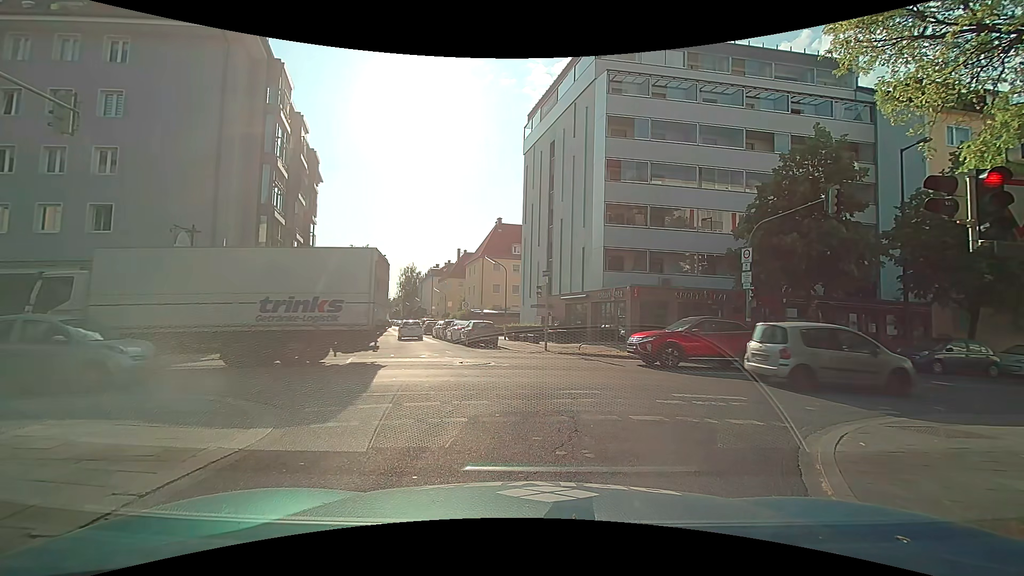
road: residential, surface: asphalt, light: Day
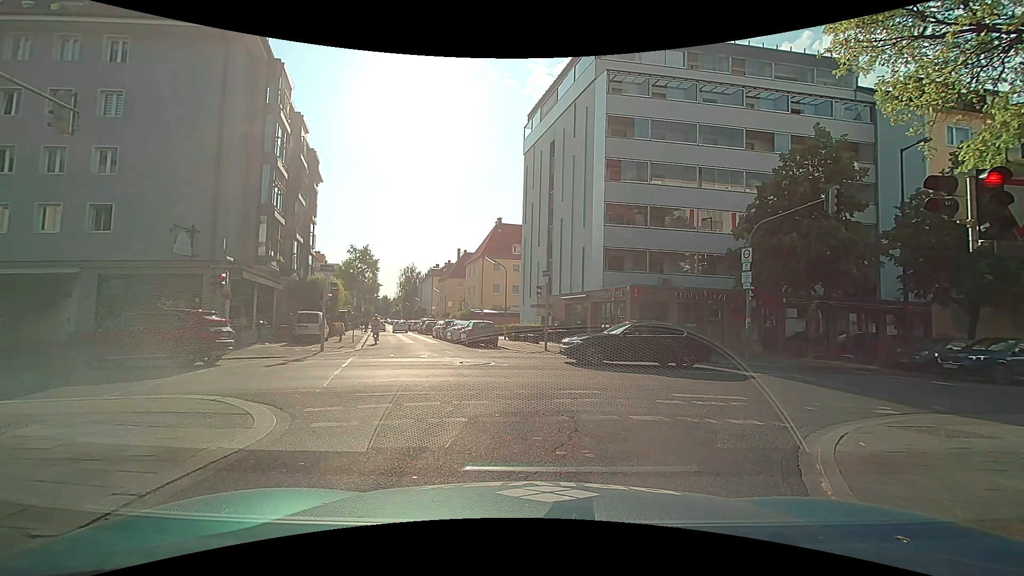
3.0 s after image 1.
(0.0, 0.0) m; 0°
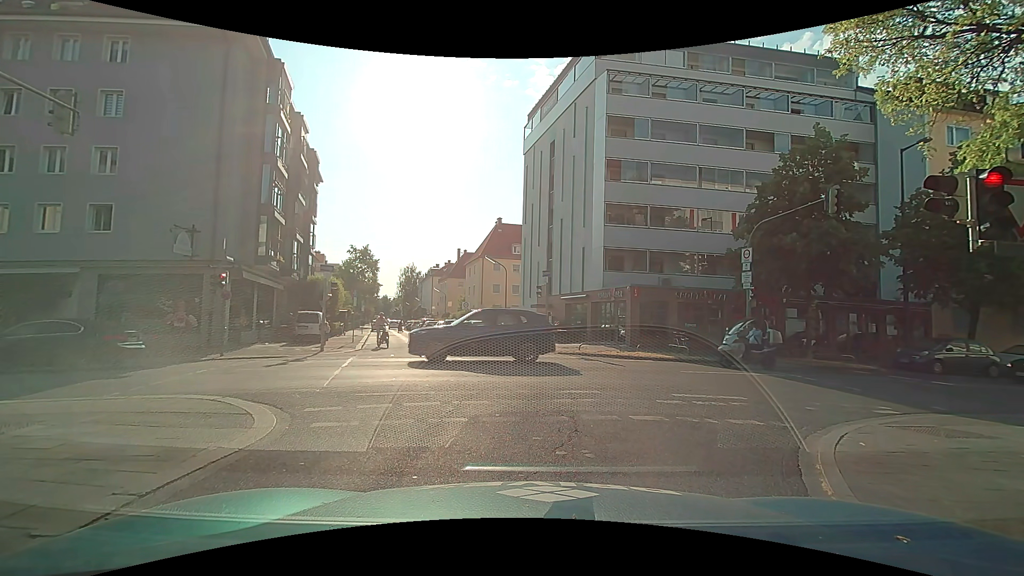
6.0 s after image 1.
(0.0, 0.0) m; 0°
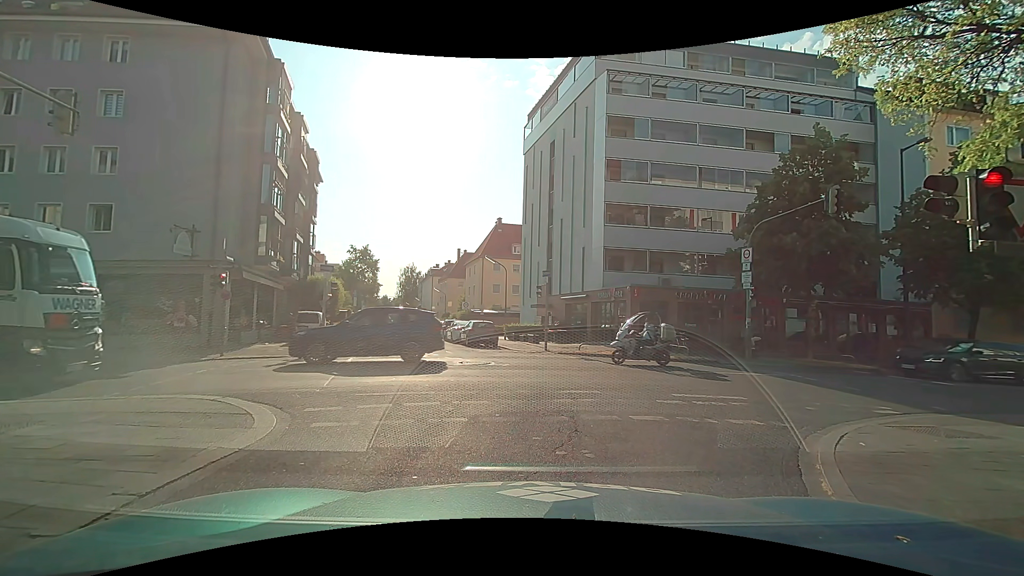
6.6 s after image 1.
(0.0, 0.0) m; 0°
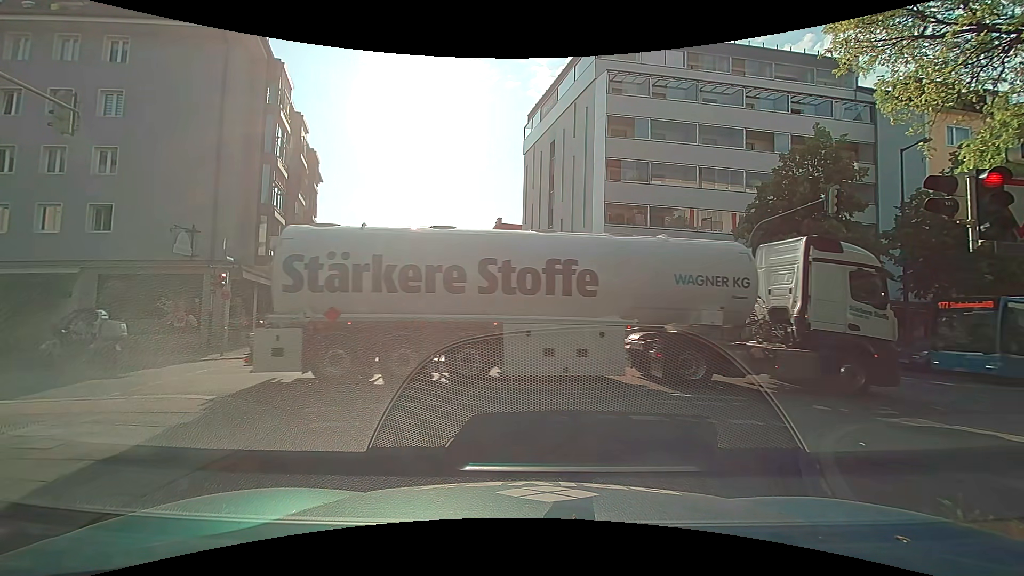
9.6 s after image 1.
(0.0, 0.0) m; 0°
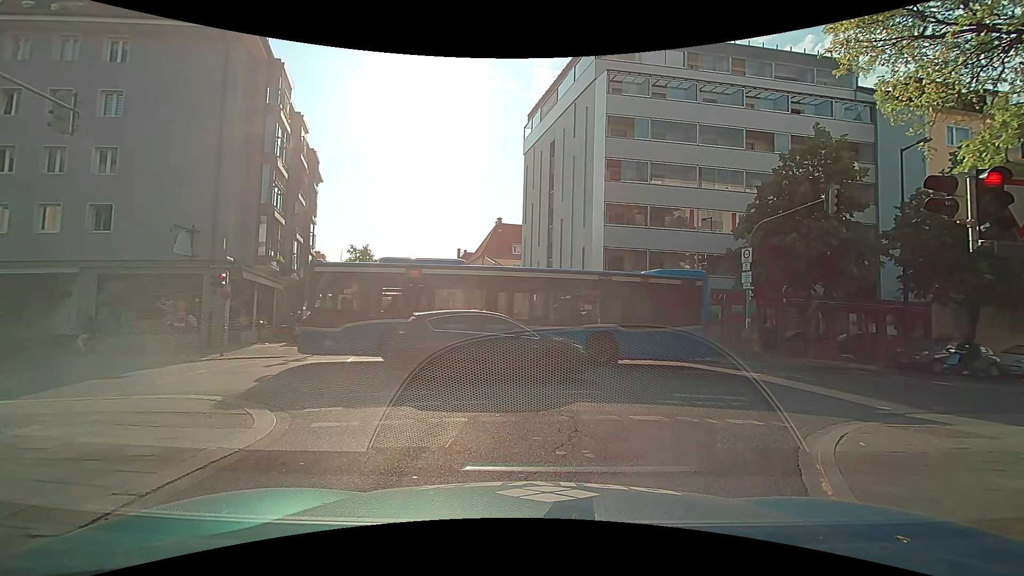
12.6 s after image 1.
(0.0, 0.0) m; 0°
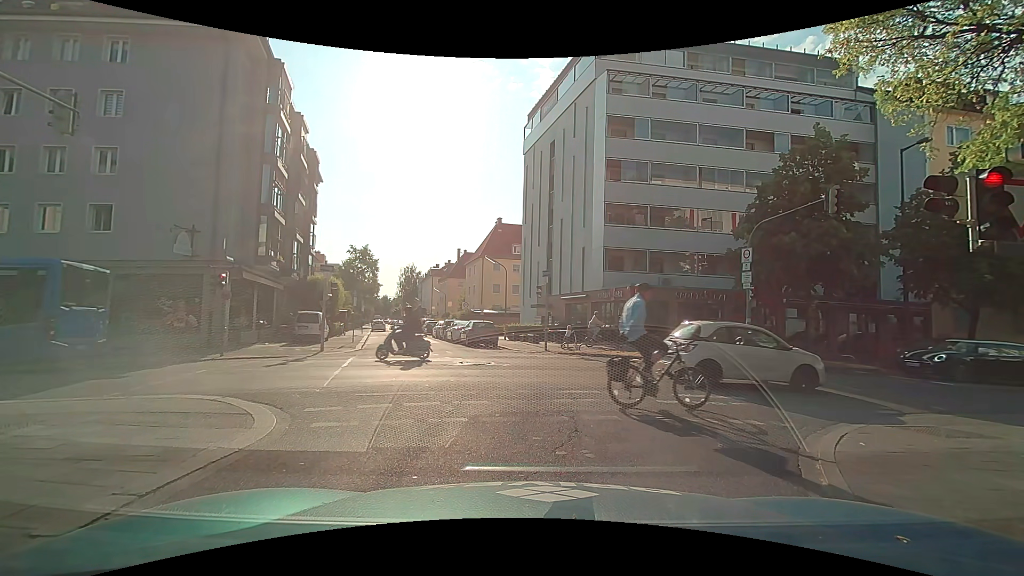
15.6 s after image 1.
(0.0, 0.0) m; 0°
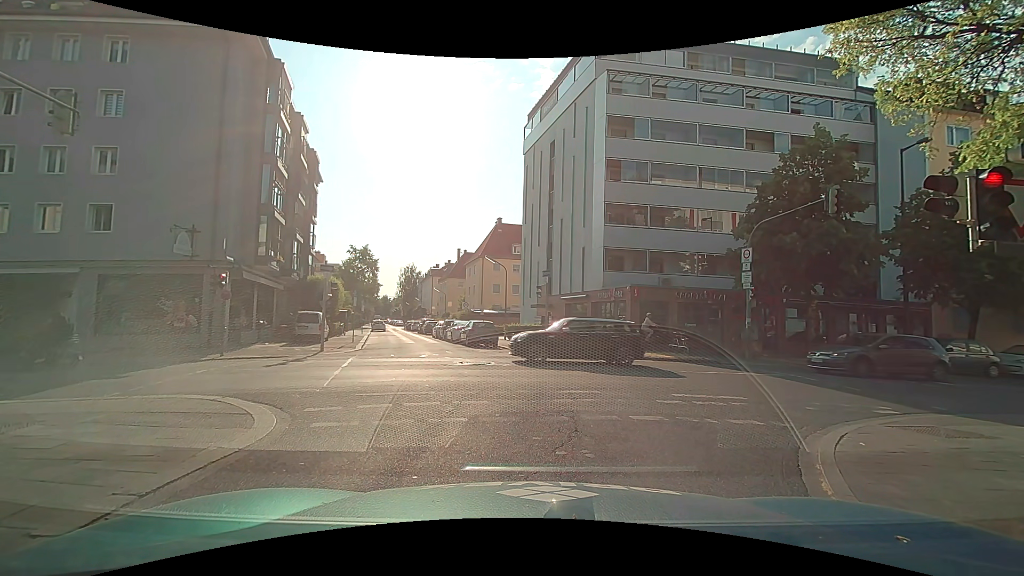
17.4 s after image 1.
(0.0, 0.0) m; 0°
